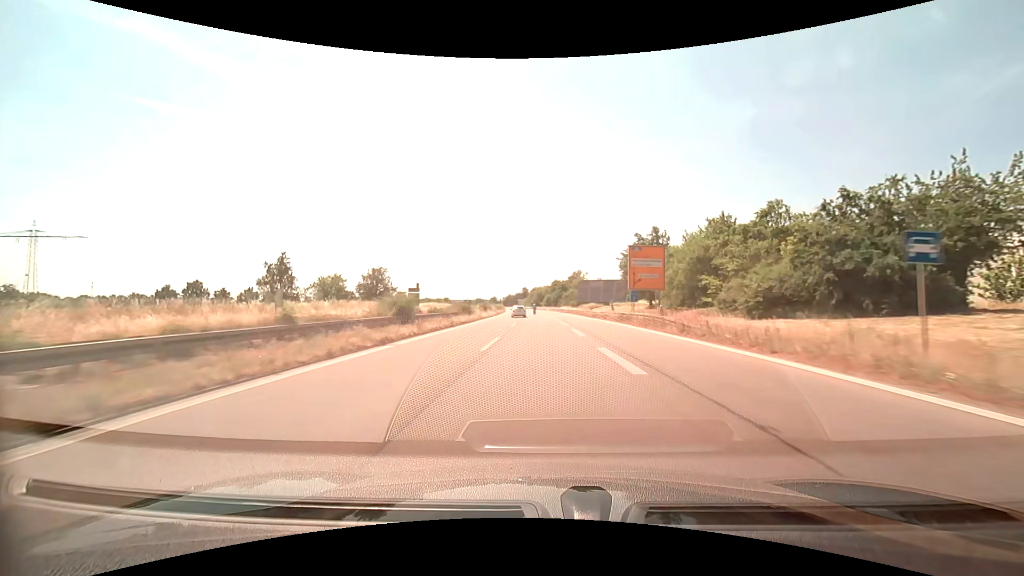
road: trunk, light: Day
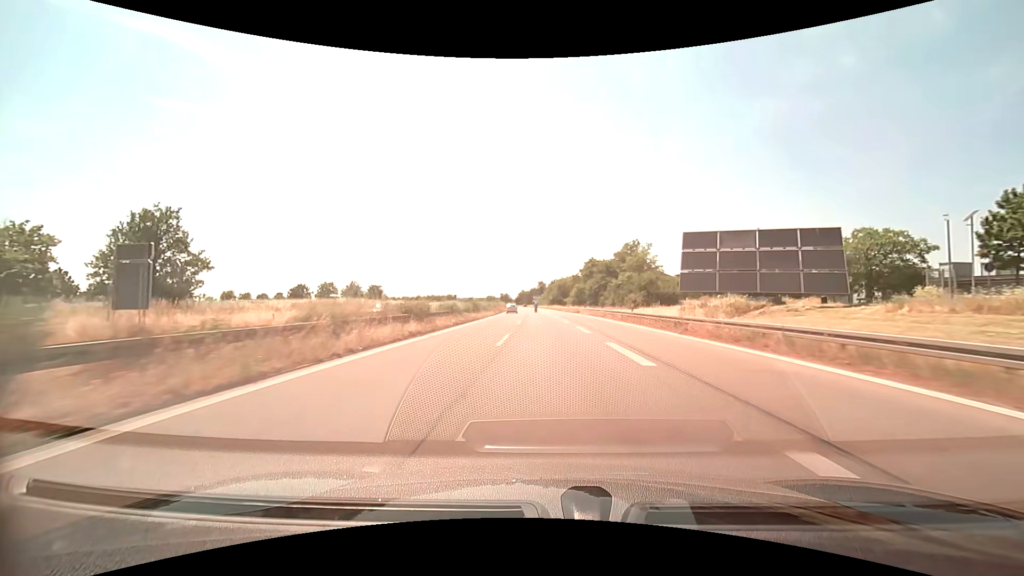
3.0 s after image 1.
(-1.7, +70.7) m; -2°
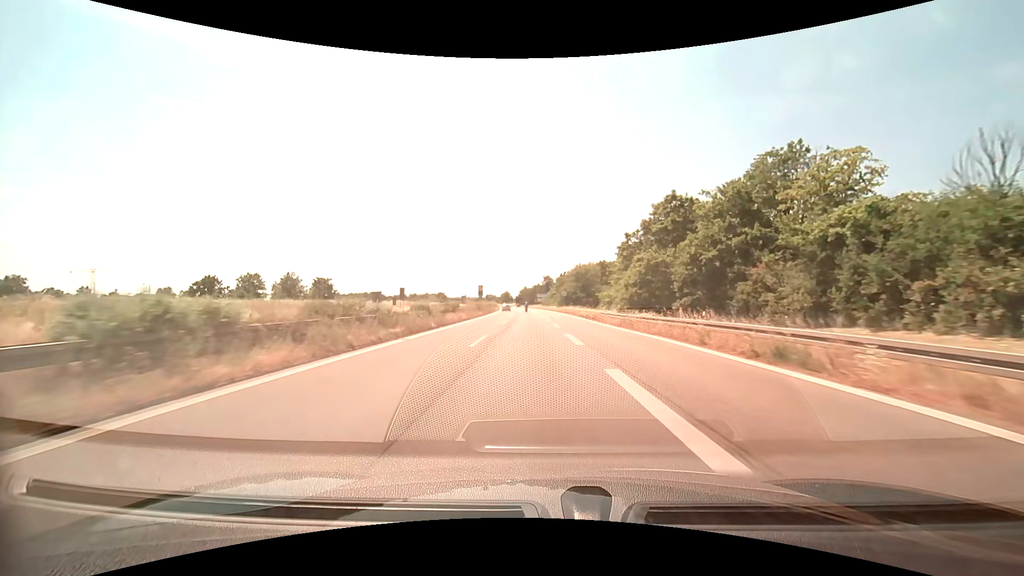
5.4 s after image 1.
(-0.6, +54.1) m; -1°
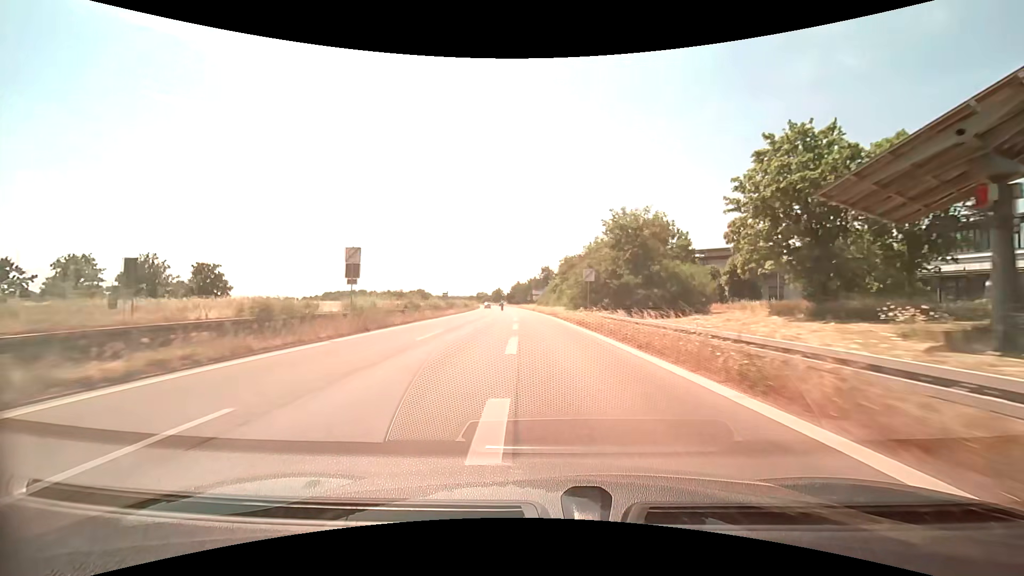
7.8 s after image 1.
(+0.4, +51.1) m; 0°
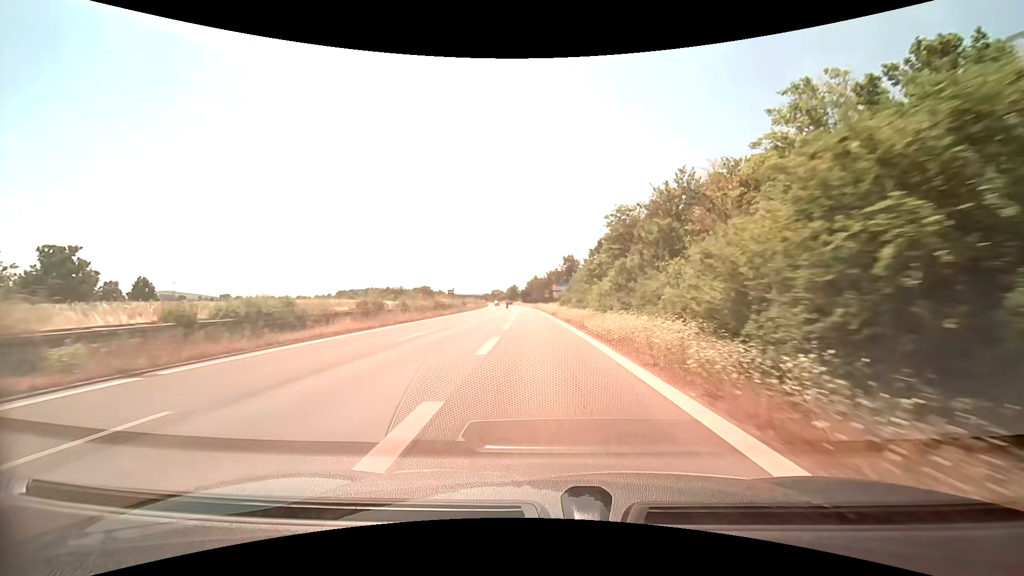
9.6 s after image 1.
(-0.6, +35.9) m; -2°
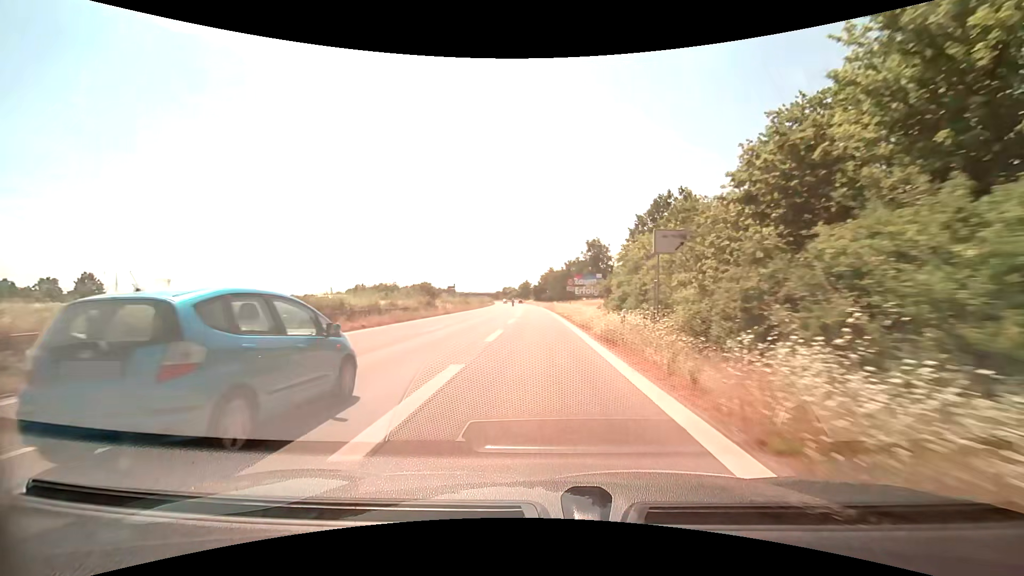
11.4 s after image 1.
(-0.5, +31.9) m; -2°
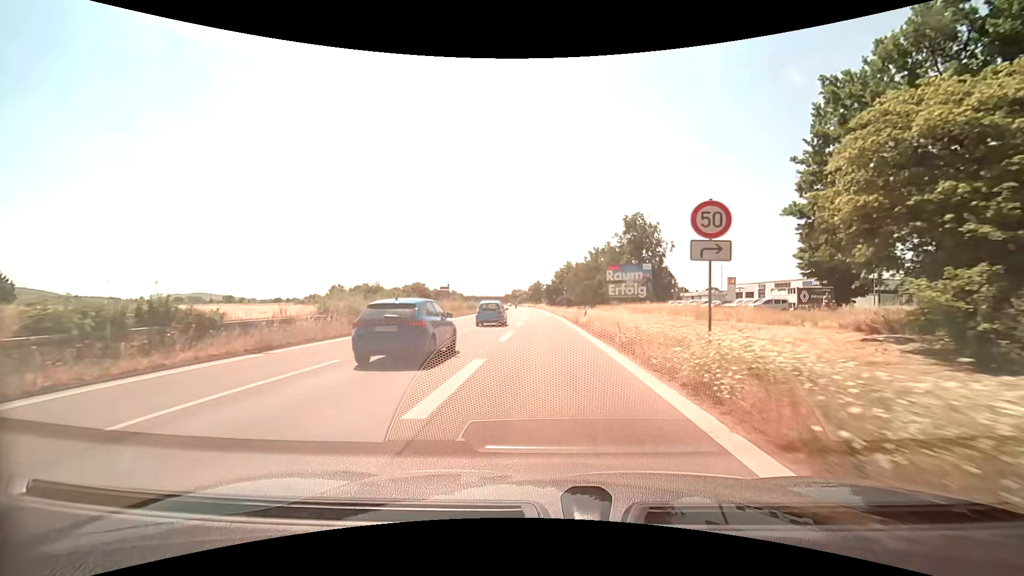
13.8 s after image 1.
(-0.4, +34.1) m; -1°
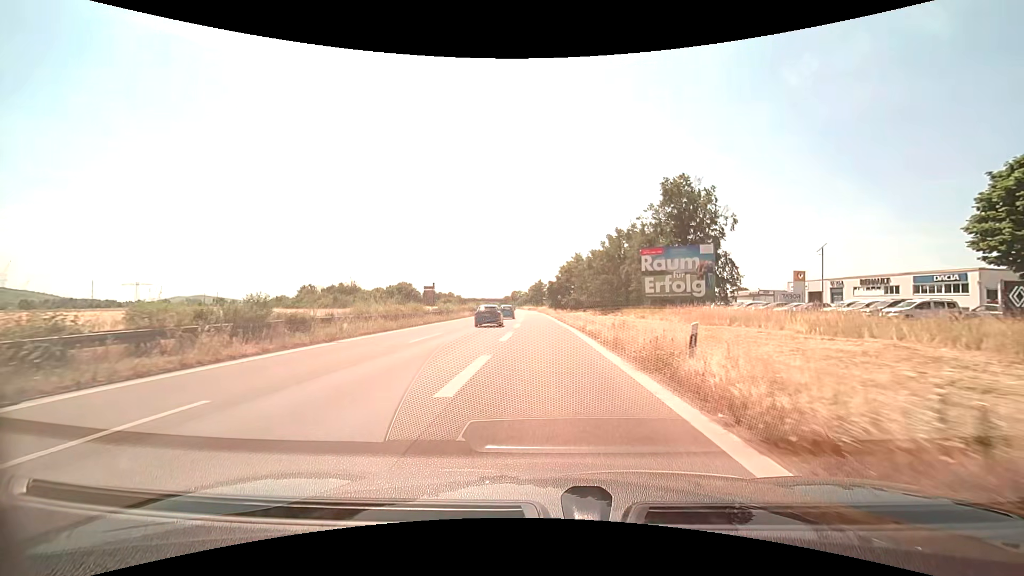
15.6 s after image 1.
(0.0, +22.5) m; 0°
(0, +10) (0, +20) (0, +30) (-1, +40) (-1, +50) (-1, +60) (-1, +70) (-2, +80) (-2, +90) (-3, +100) m
